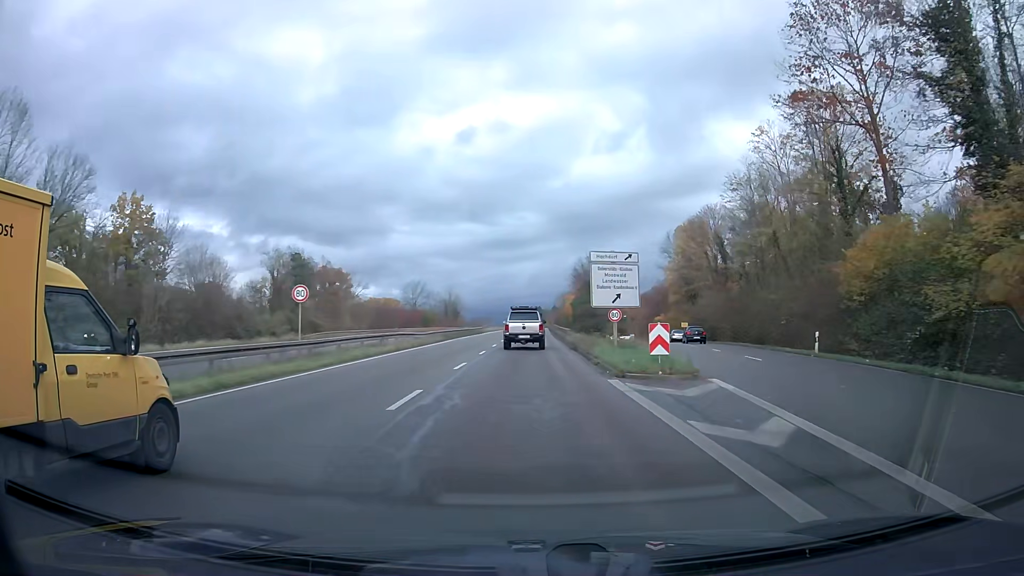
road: trunk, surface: asphalt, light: Day
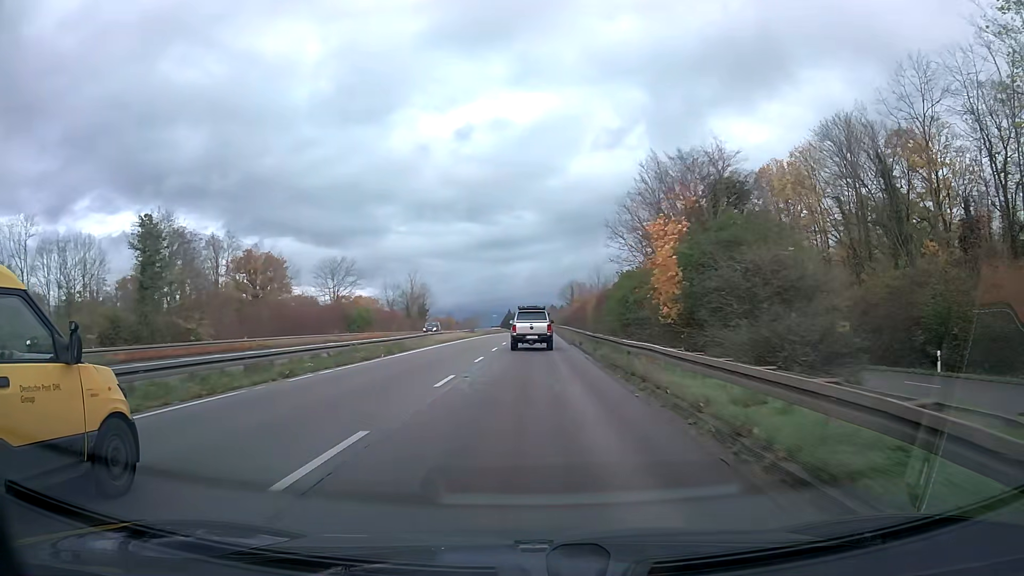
(+0.1, +49.1) m; 0°
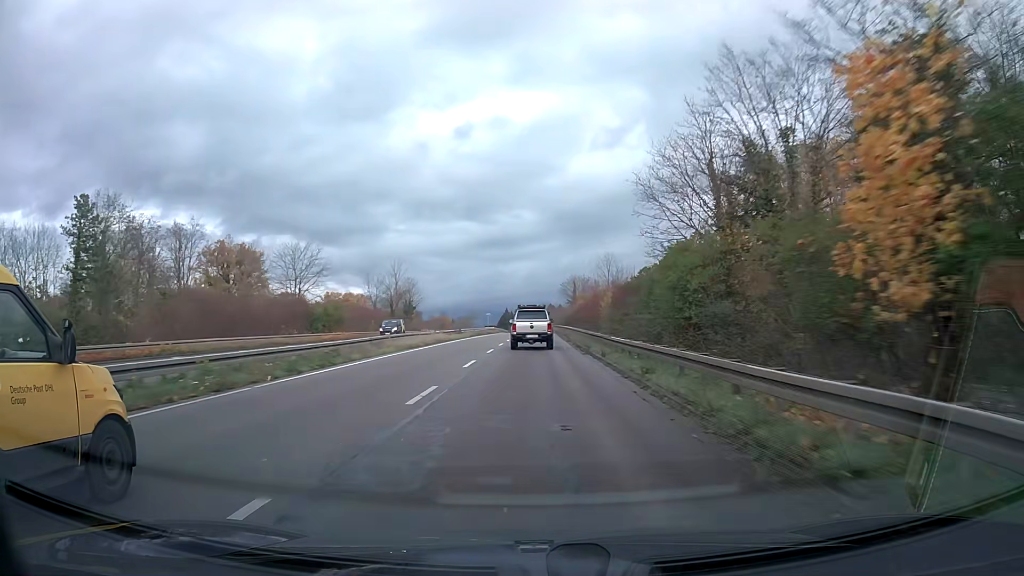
(0.0, +12.2) m; 0°
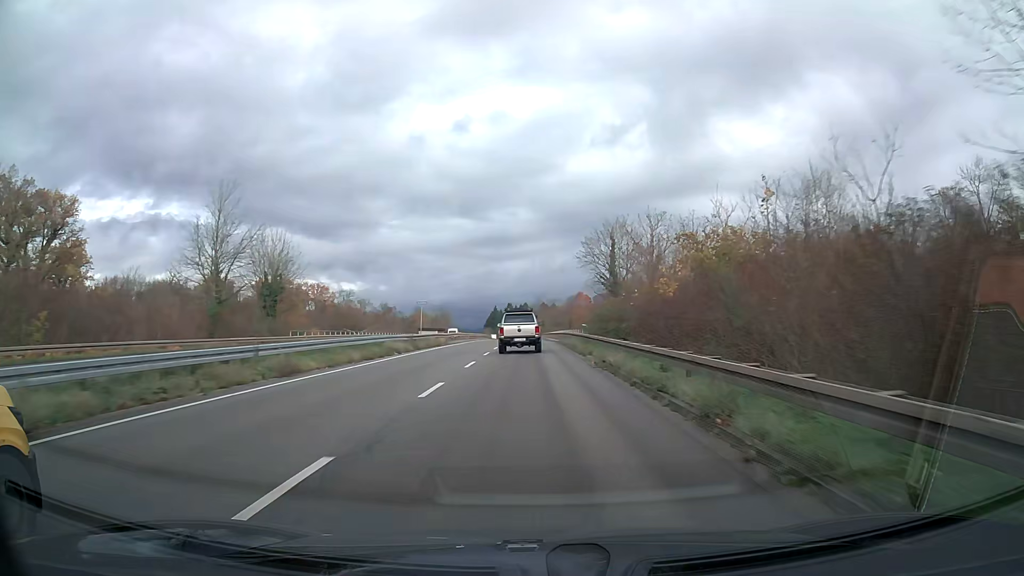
(+0.5, +60.4) m; +1°
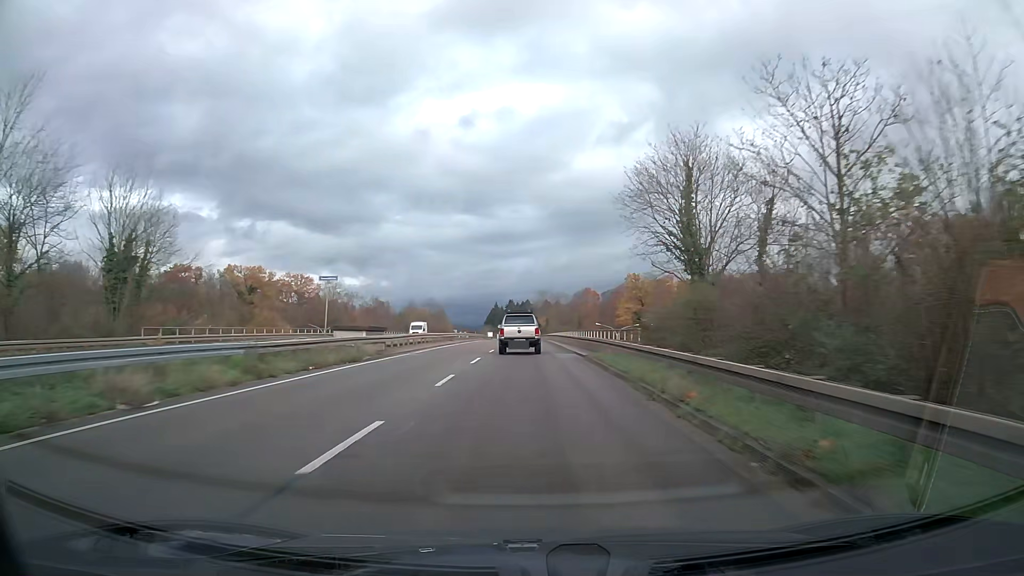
(-0.1, +24.1) m; 0°
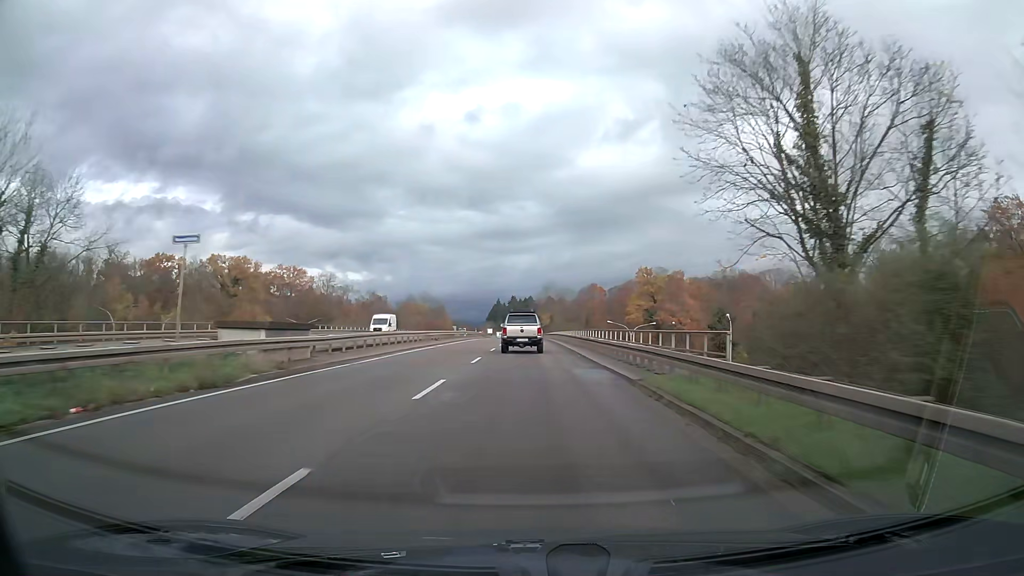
(0.0, +12.1) m; 0°
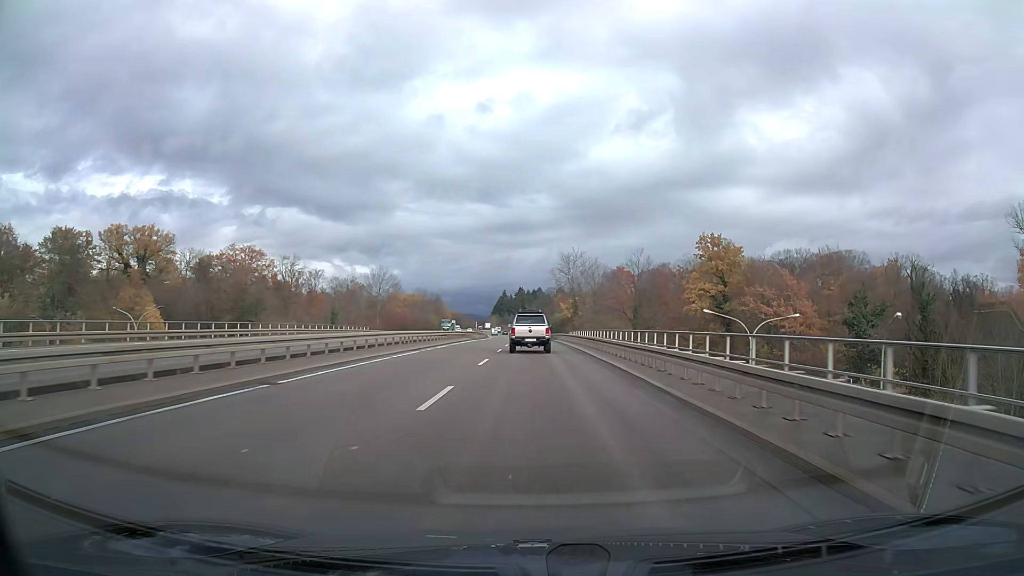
(-0.3, +48.7) m; -1°
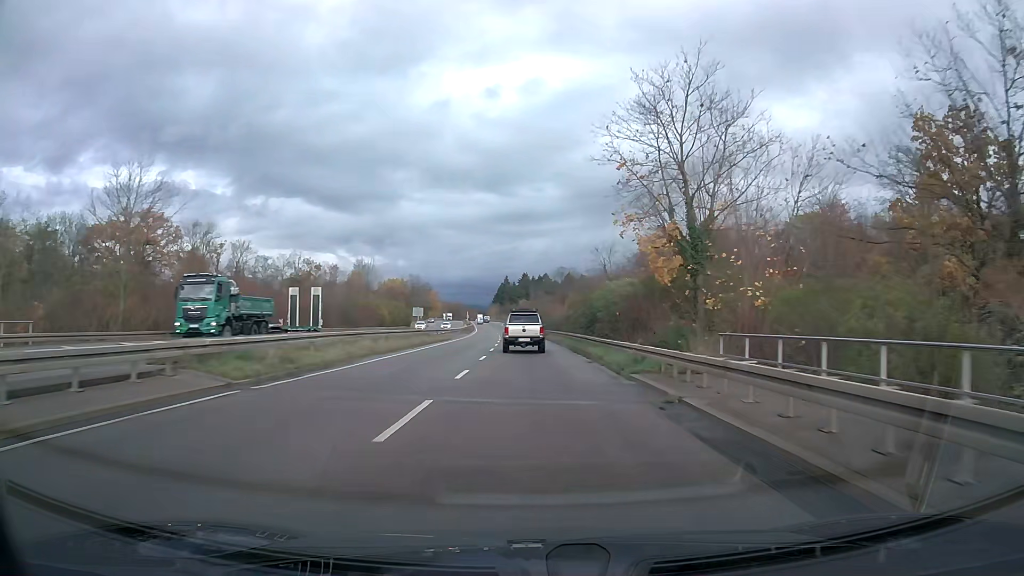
(-0.1, +61.9) m; -1°
